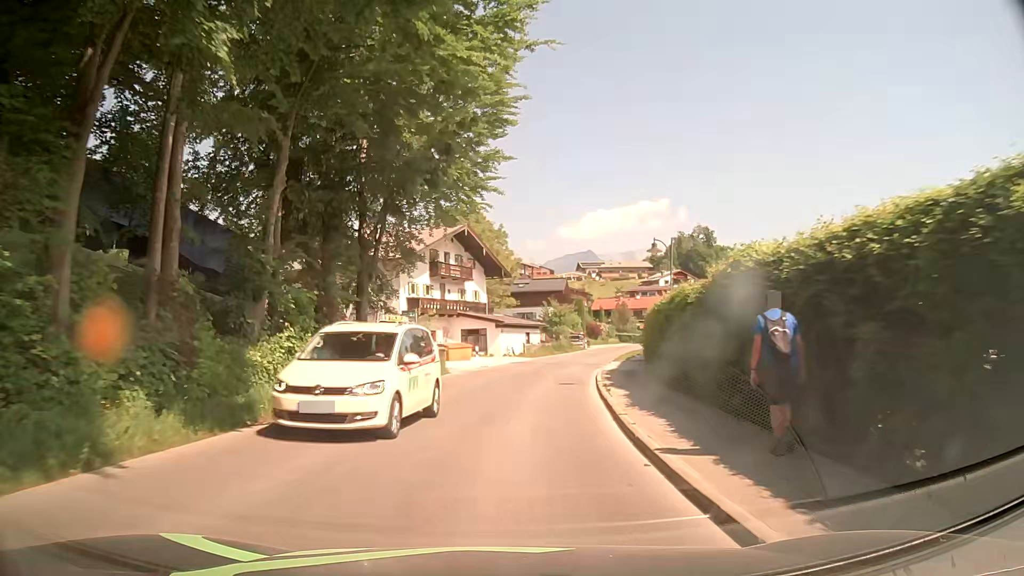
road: tertiary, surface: asphalt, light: Day
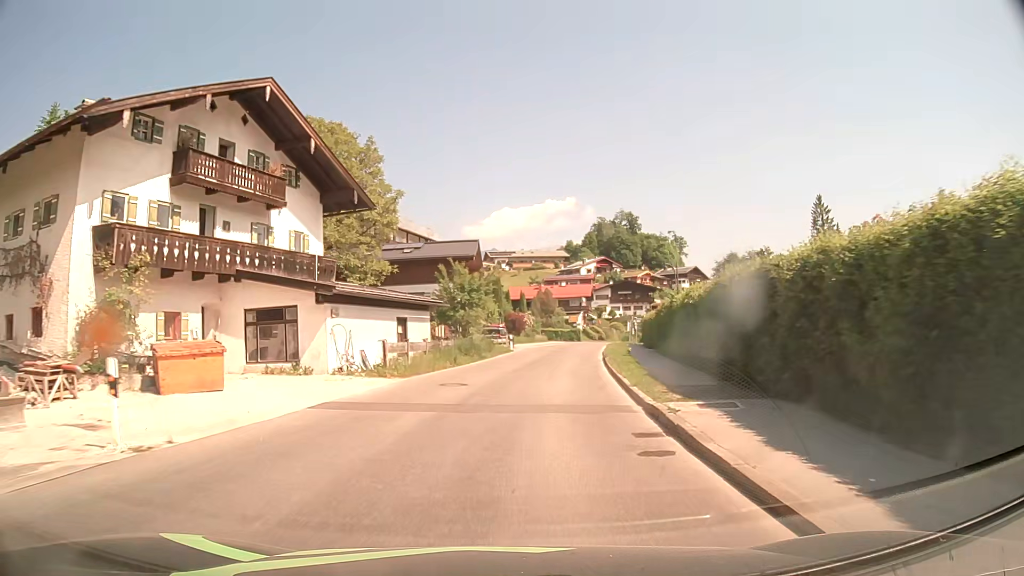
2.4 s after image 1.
(+1.4, +29.7) m; +7°
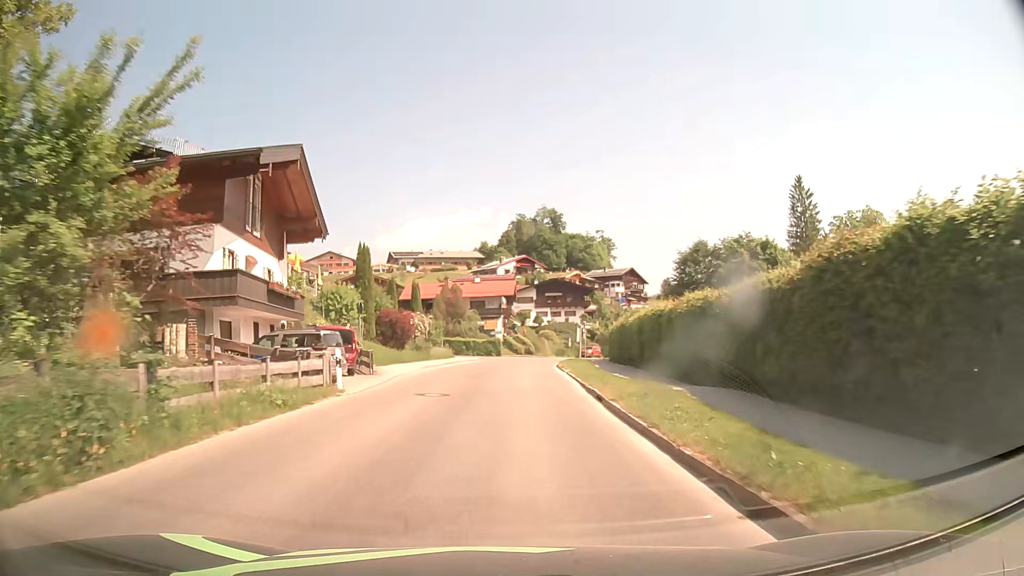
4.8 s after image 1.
(+2.4, +29.5) m; +8°
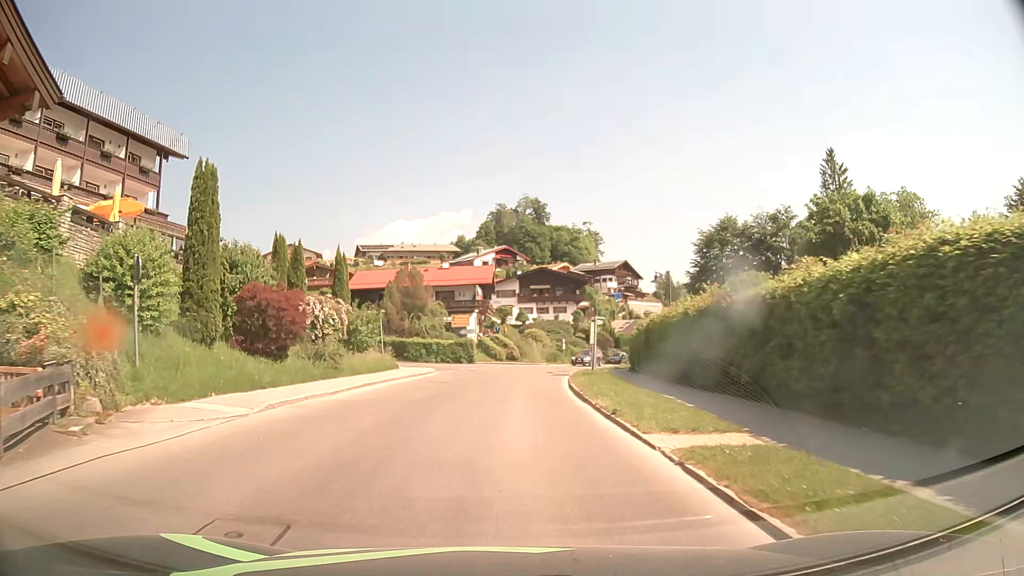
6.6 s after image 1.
(+0.3, +19.7) m; +1°
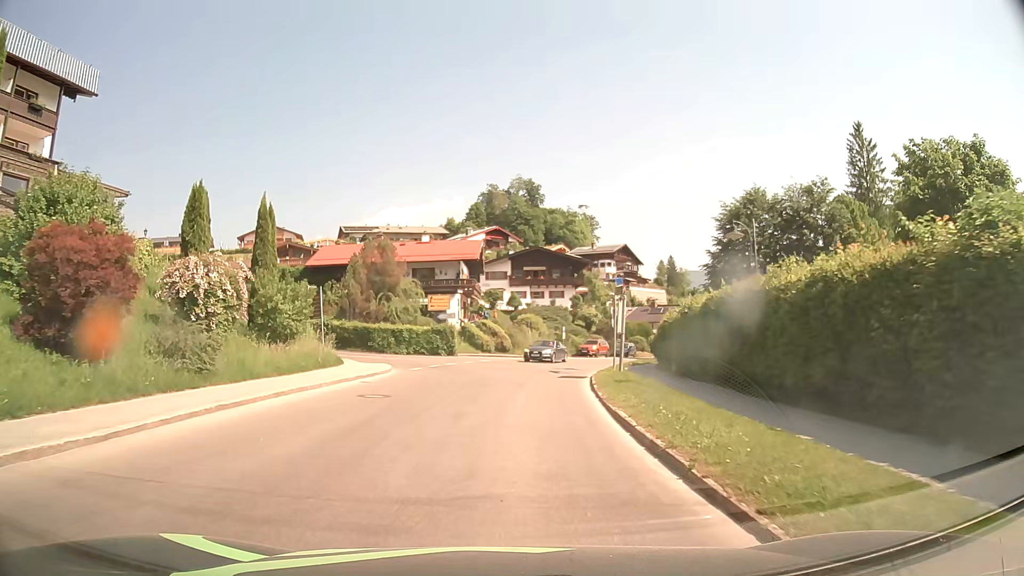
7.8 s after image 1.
(+0.1, +10.8) m; +1°
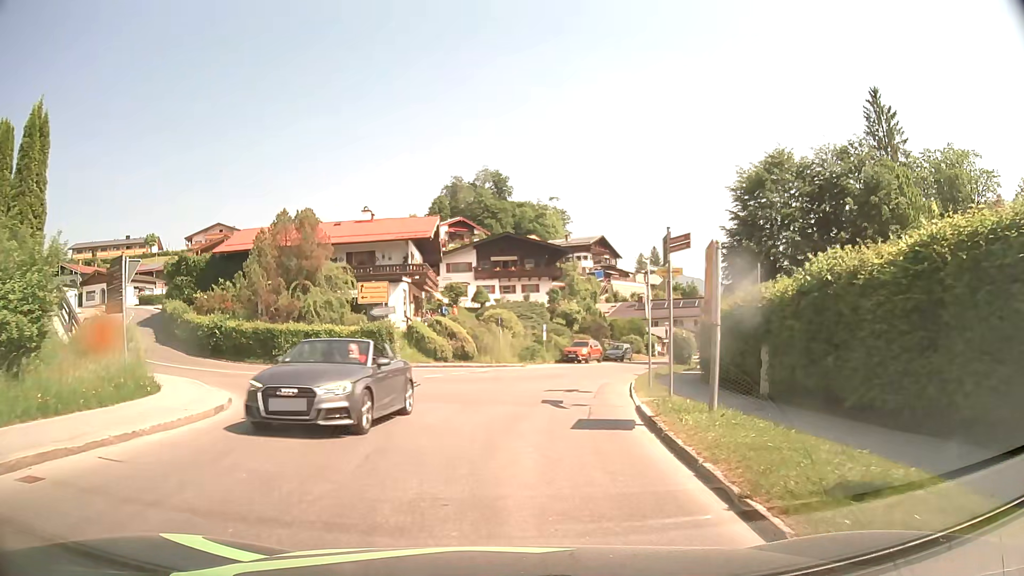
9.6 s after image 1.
(+0.2, +13.4) m; +3°
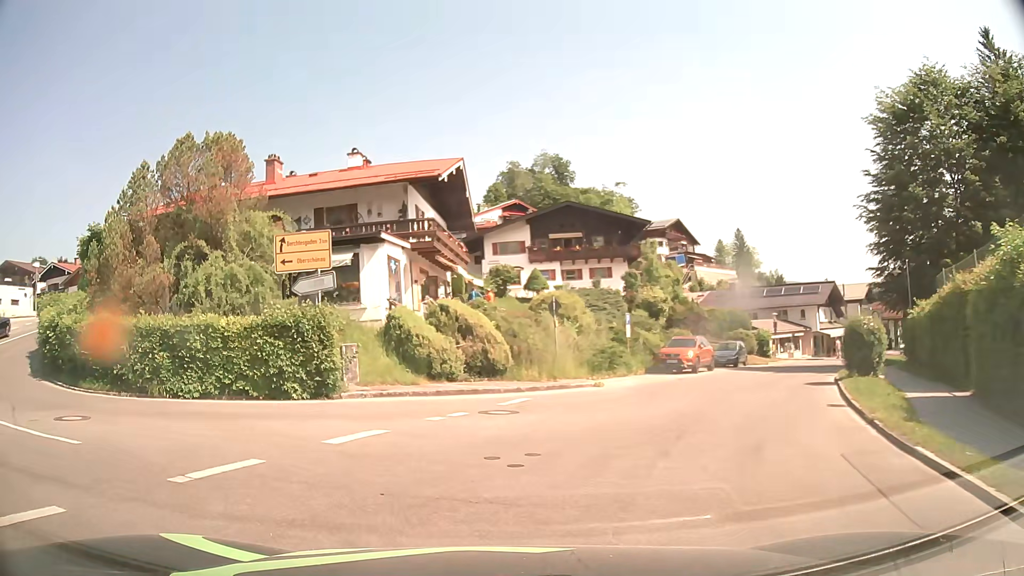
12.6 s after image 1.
(+0.3, +16.3) m; -5°
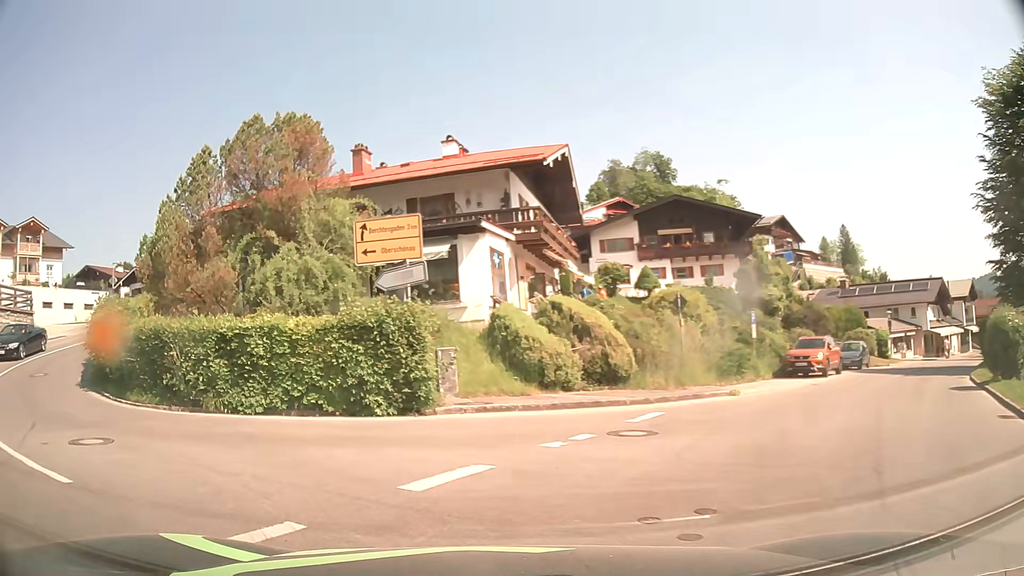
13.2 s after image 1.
(-0.2, +2.7) m; -10°
(-4, +9) (-12, +15) (-17, +24) (-19, +33) (-22, +43) (-26, +52) (-32, +60) (-39, +67) (-47, +72) (-56, +77) m
